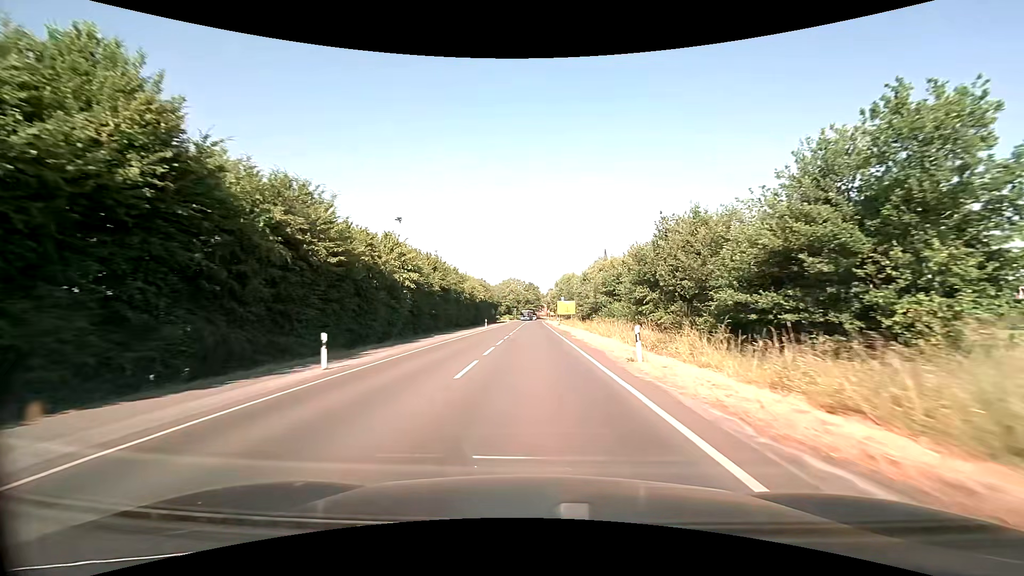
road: secondary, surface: asphalt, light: Day
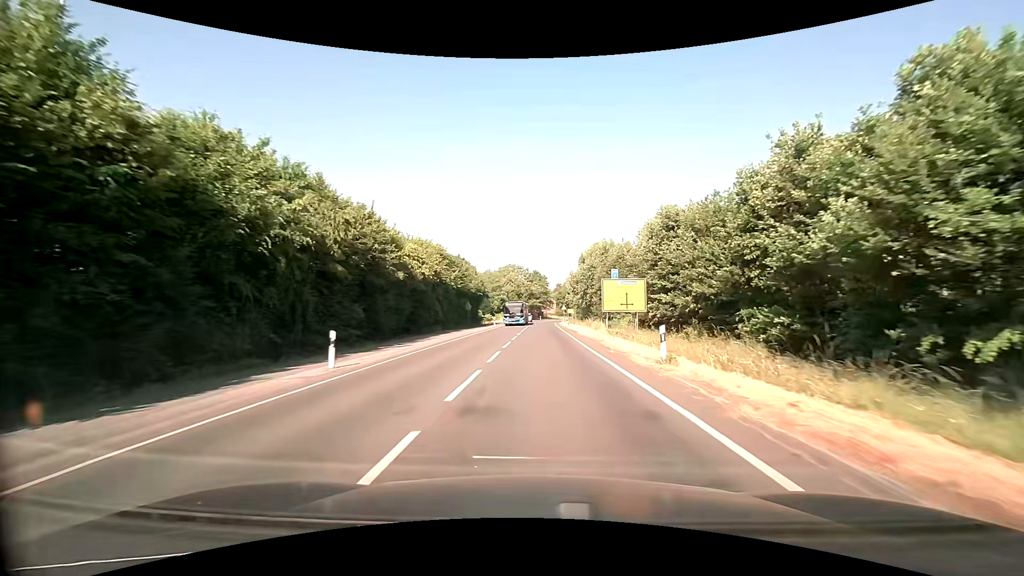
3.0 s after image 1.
(-0.2, +51.1) m; -1°
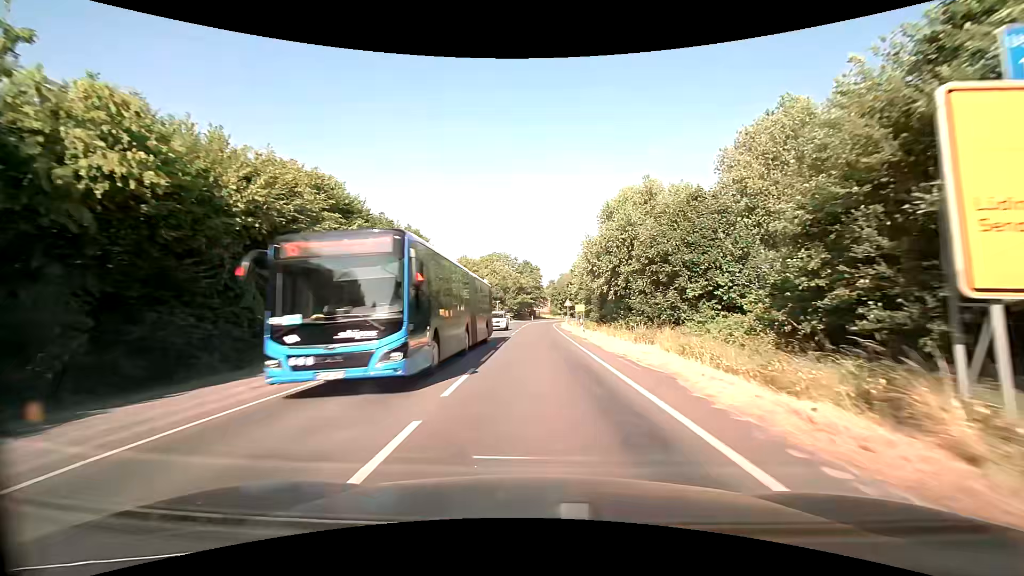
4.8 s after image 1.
(+0.5, +29.4) m; +1°
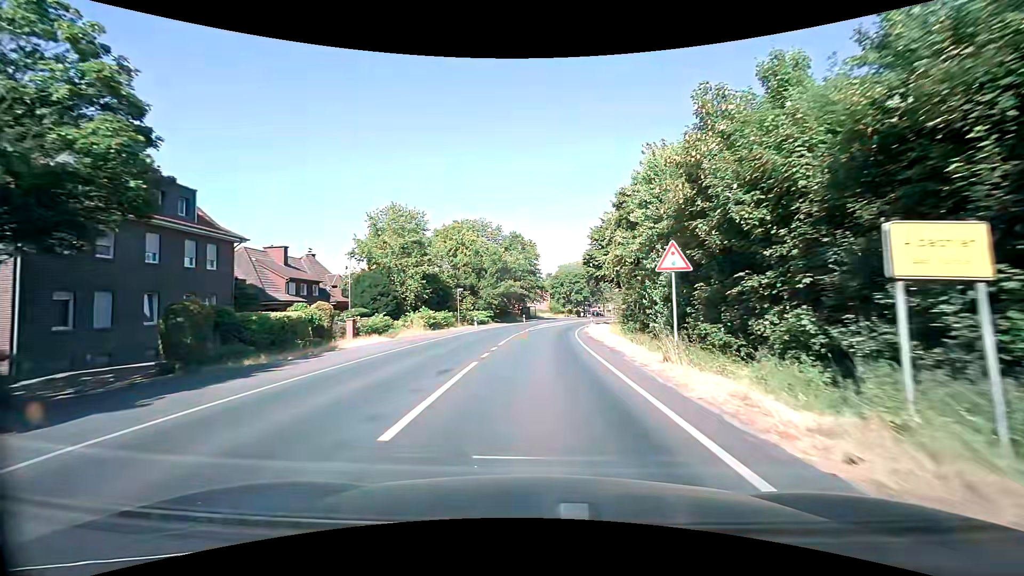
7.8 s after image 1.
(+0.4, +44.9) m; +1°
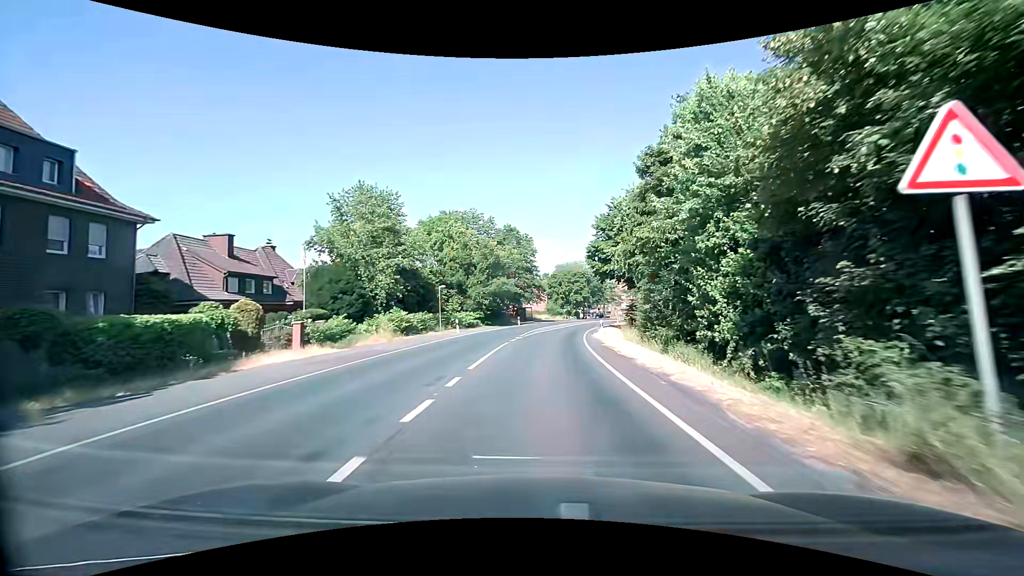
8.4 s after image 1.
(0.0, +8.4) m; 0°
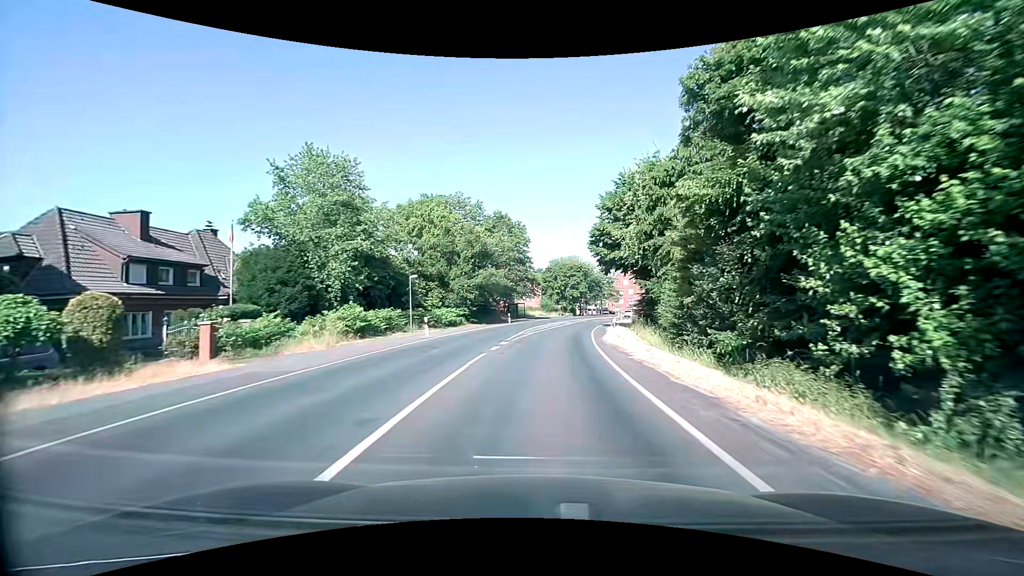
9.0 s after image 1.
(0.0, +8.2) m; 0°
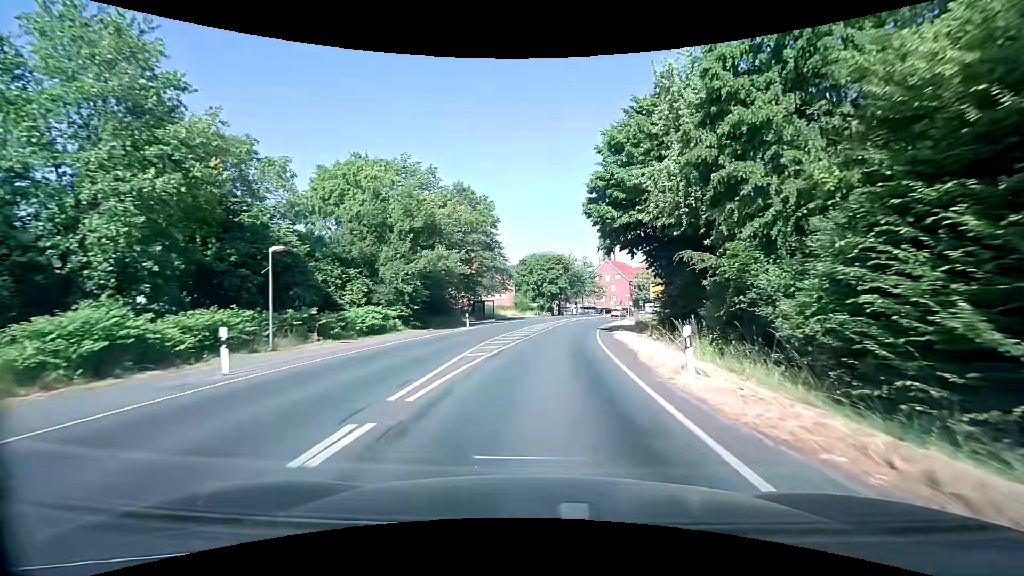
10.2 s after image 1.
(+0.4, +15.8) m; +3°
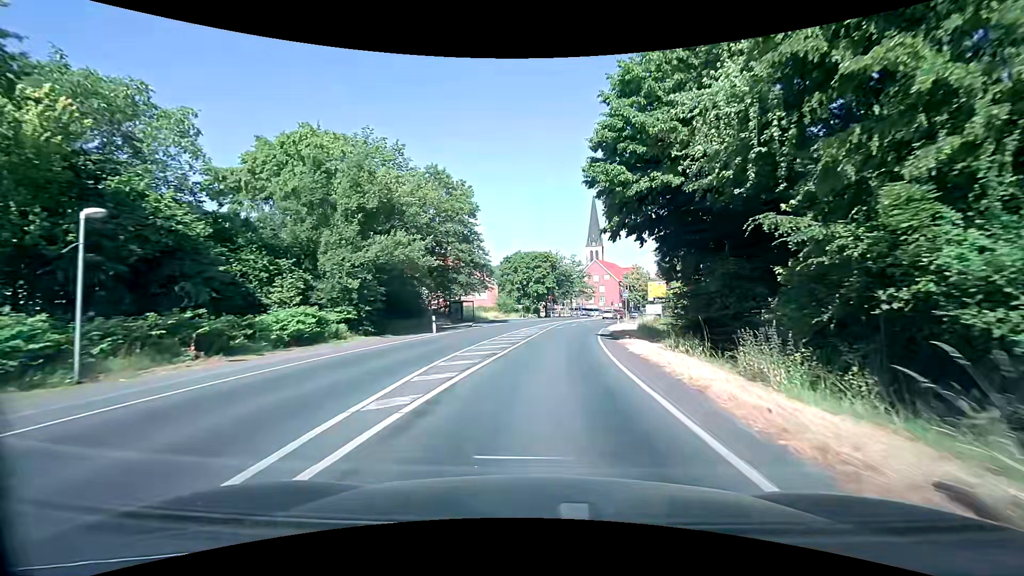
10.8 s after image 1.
(+0.1, +7.5) m; +1°
(0, +10) (+1, +20) (+2, +30) (+3, +40) (+4, +50) (+6, +60) (+8, +69) (+11, +79) (+15, +88) (+18, +98) m
